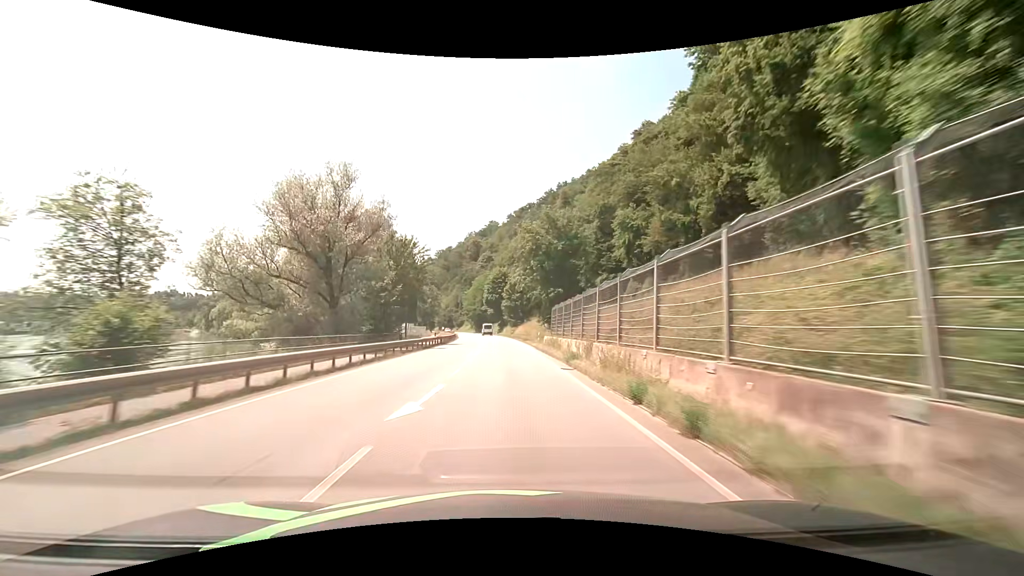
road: primary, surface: asphalt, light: Day
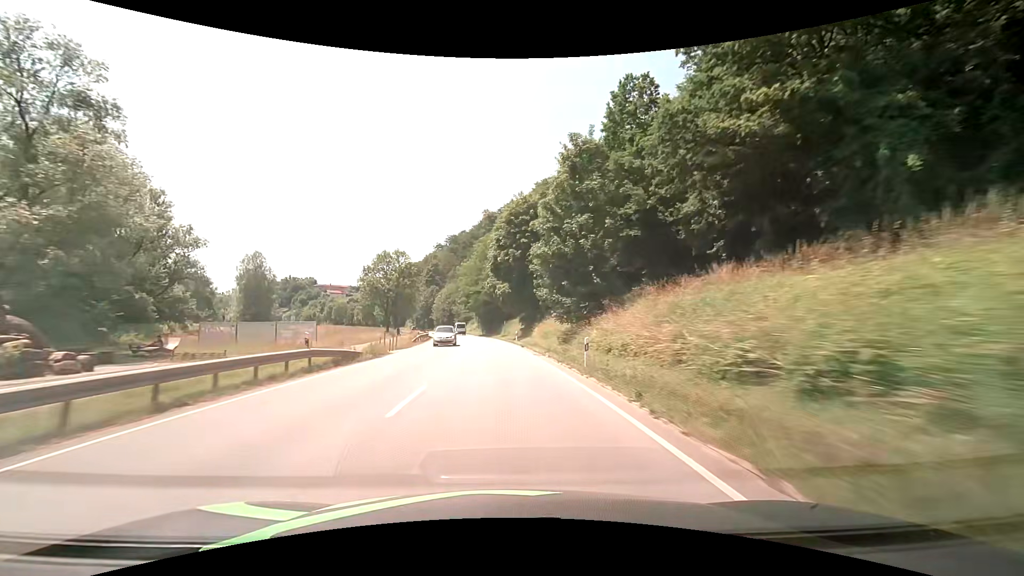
(-0.8, +67.1) m; -2°
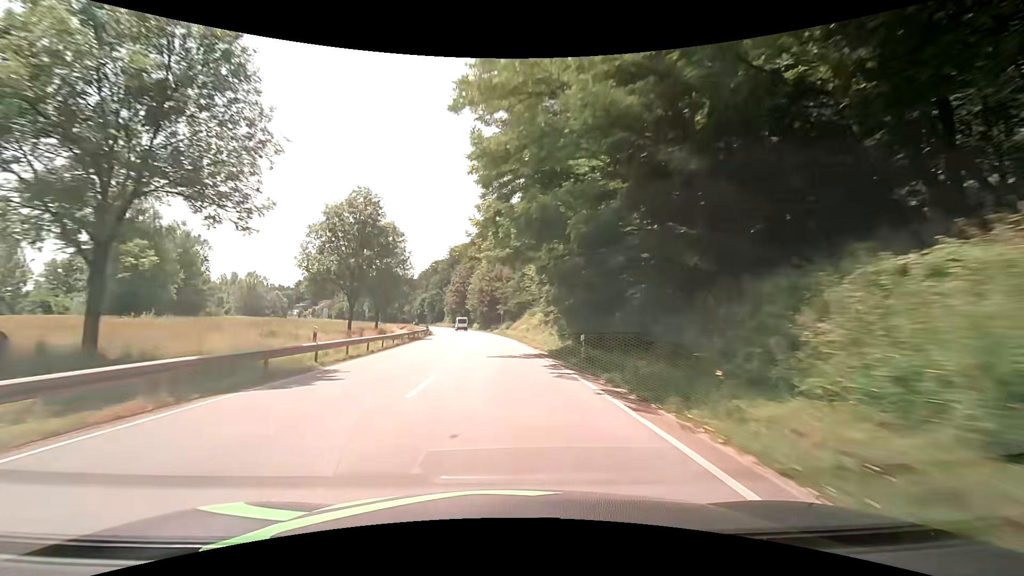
(-3.9, +67.5) m; -7°
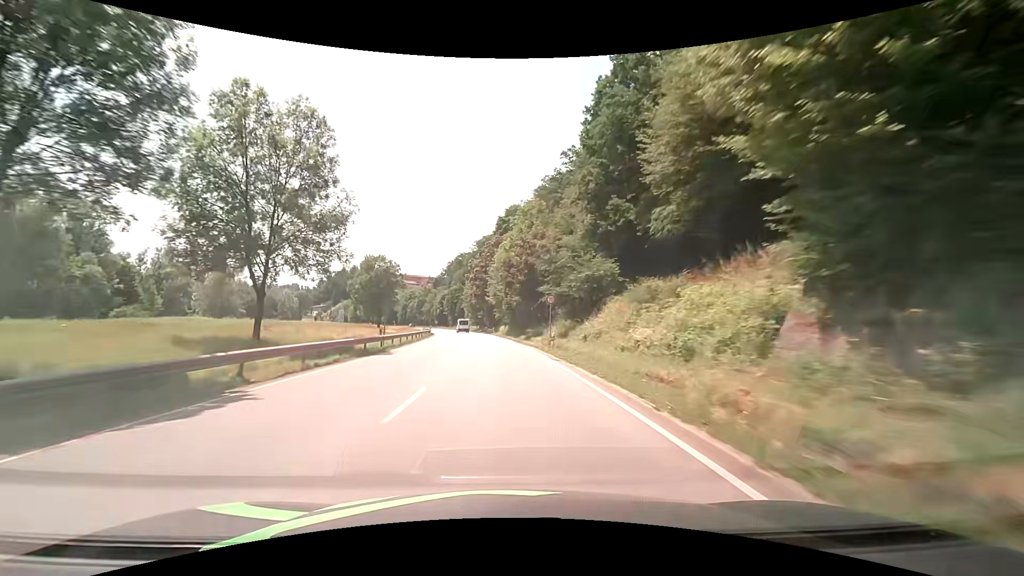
(-1.3, +37.8) m; -4°
(0, +10) (0, +20) (-1, +30) (-1, +40) (-2, +50) (-3, +60) (-5, +70) (-6, +80) (-7, +90) (-9, +99) m
